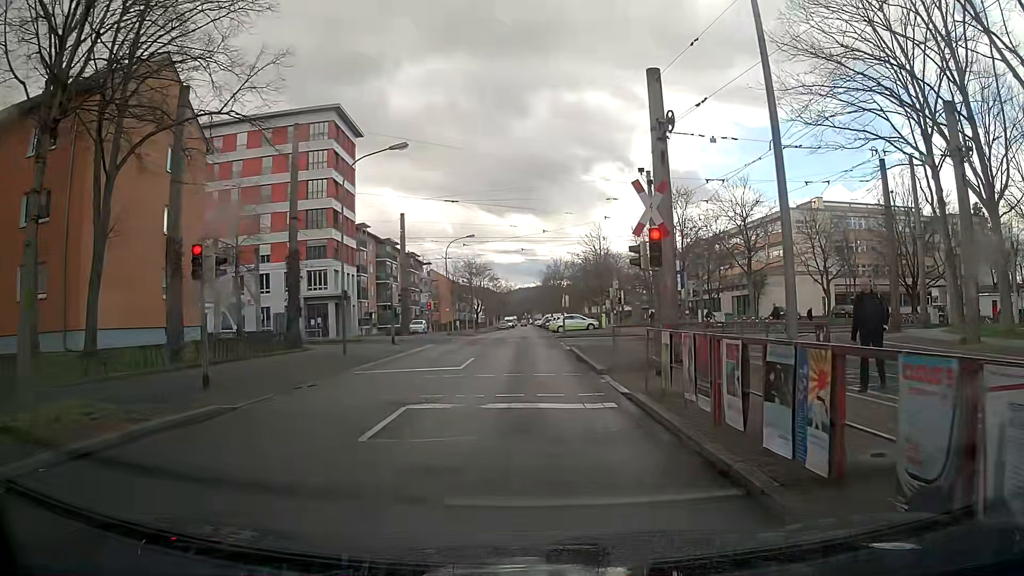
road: residential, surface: asphalt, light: Day
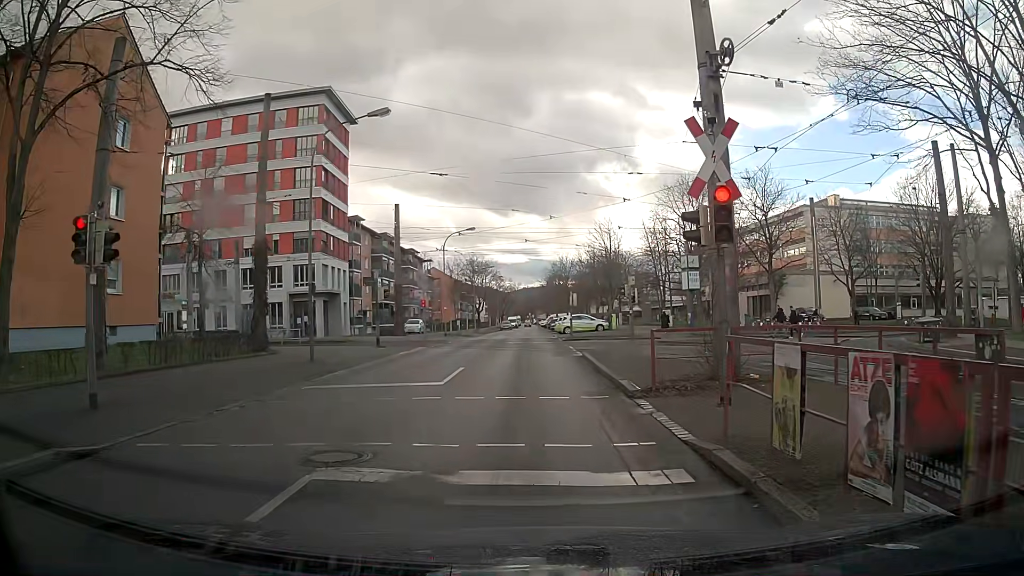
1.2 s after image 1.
(0.0, +4.6) m; -1°
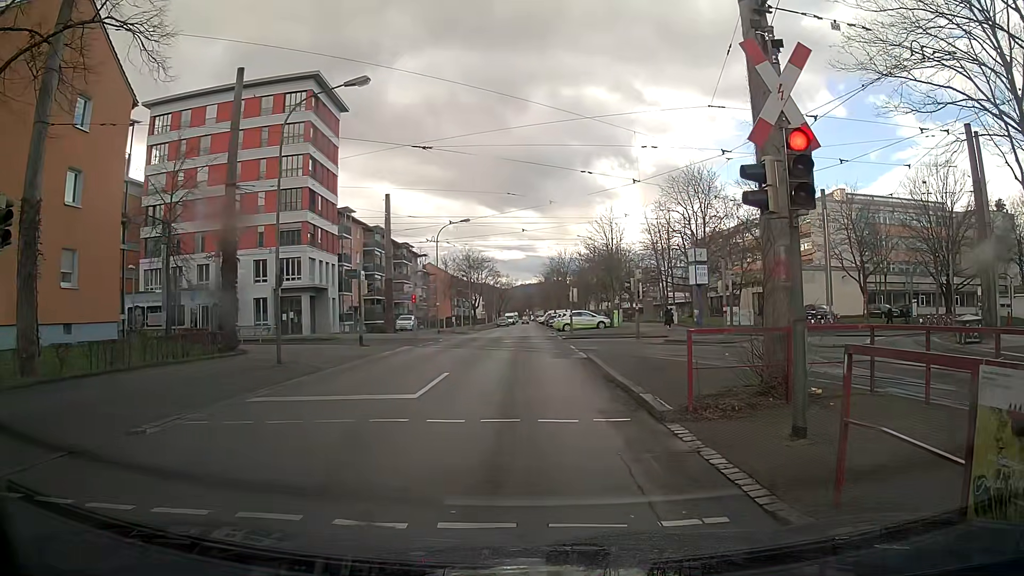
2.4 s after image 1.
(0.0, +2.7) m; +1°
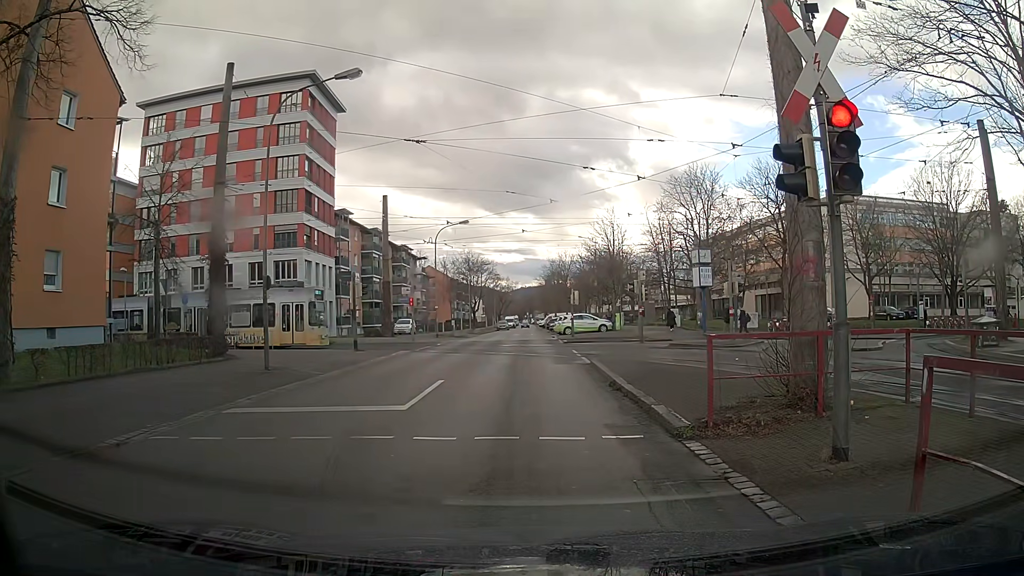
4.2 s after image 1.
(0.0, +0.9) m; 0°
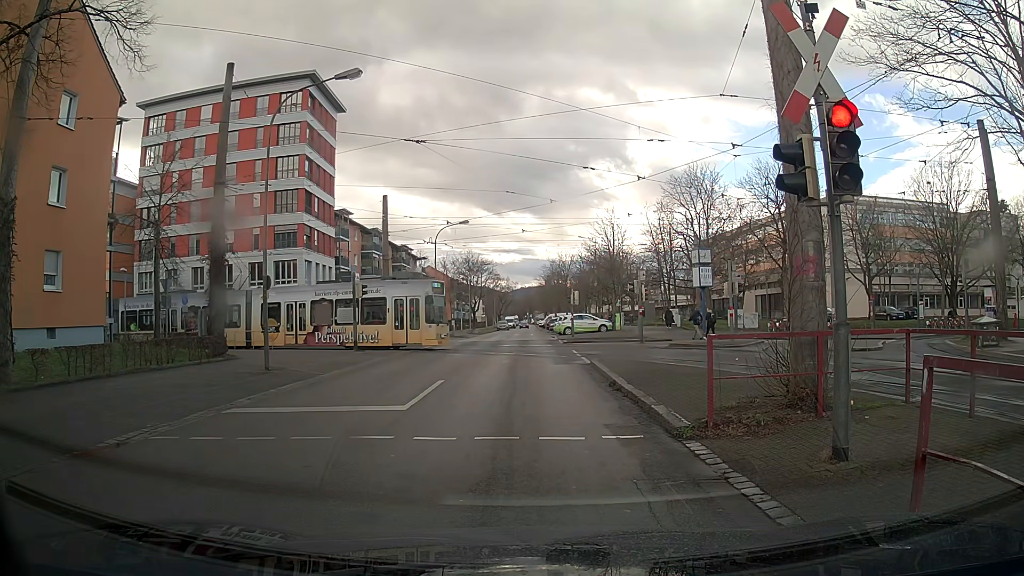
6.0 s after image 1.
(0.0, 0.0) m; 0°
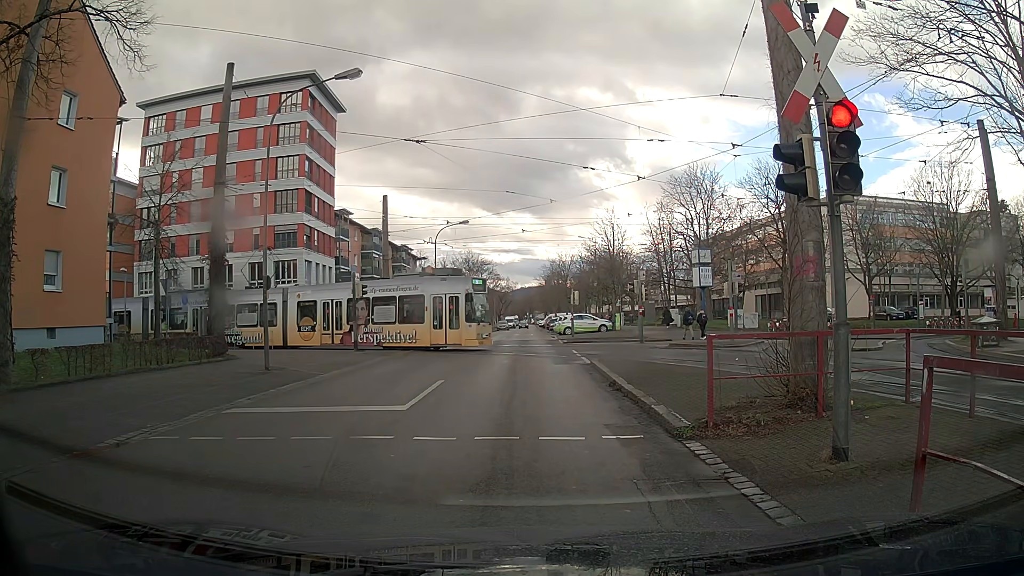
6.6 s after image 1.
(0.0, 0.0) m; 0°
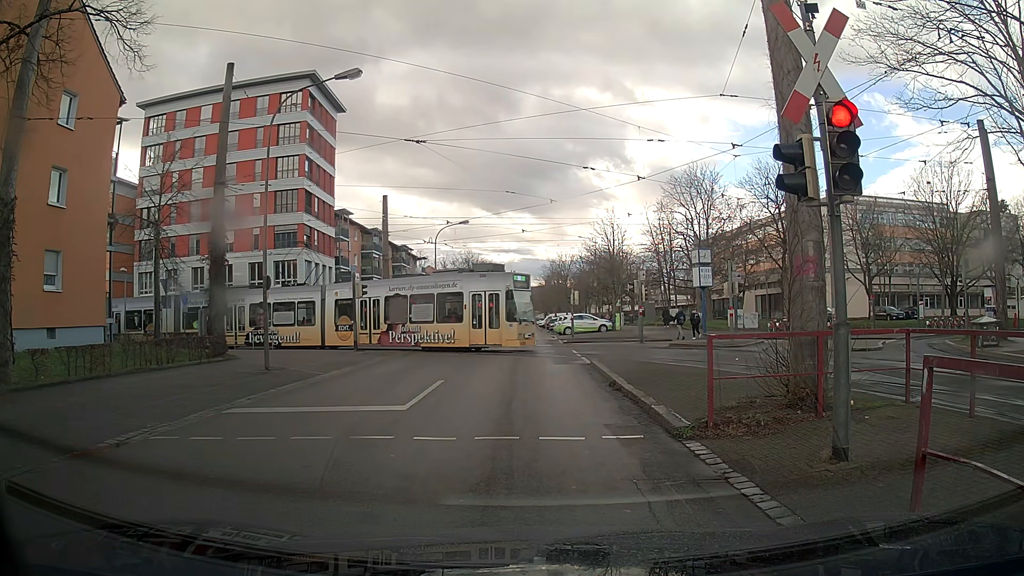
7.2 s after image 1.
(0.0, 0.0) m; 0°
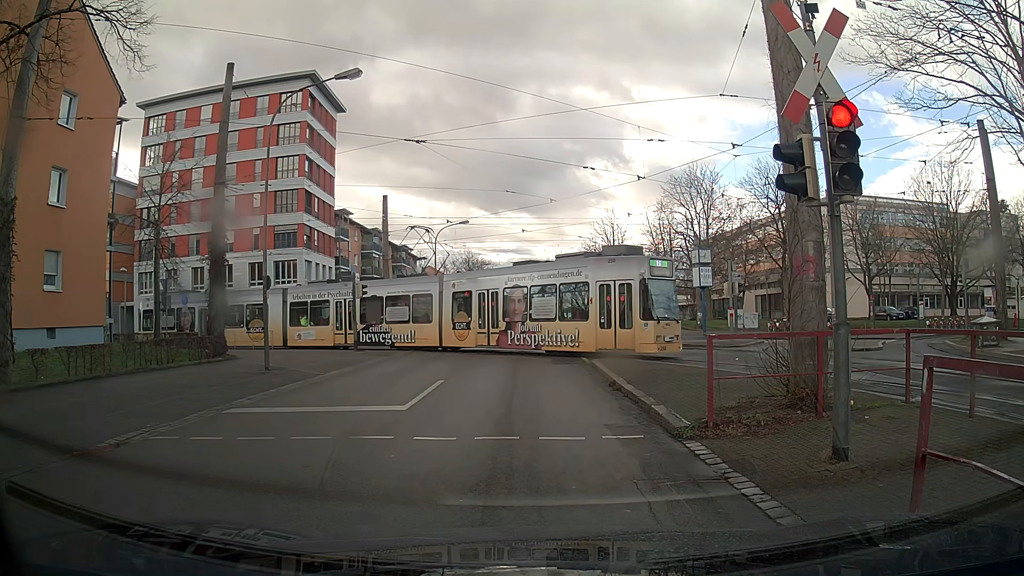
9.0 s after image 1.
(0.0, 0.0) m; 0°
(0, +10) (0, +20) (-1, +30) (-1, +40) (-1, +50) (-1, +60) (-2, +70) (-2, +80) (-2, +90) (-2, +100) m
